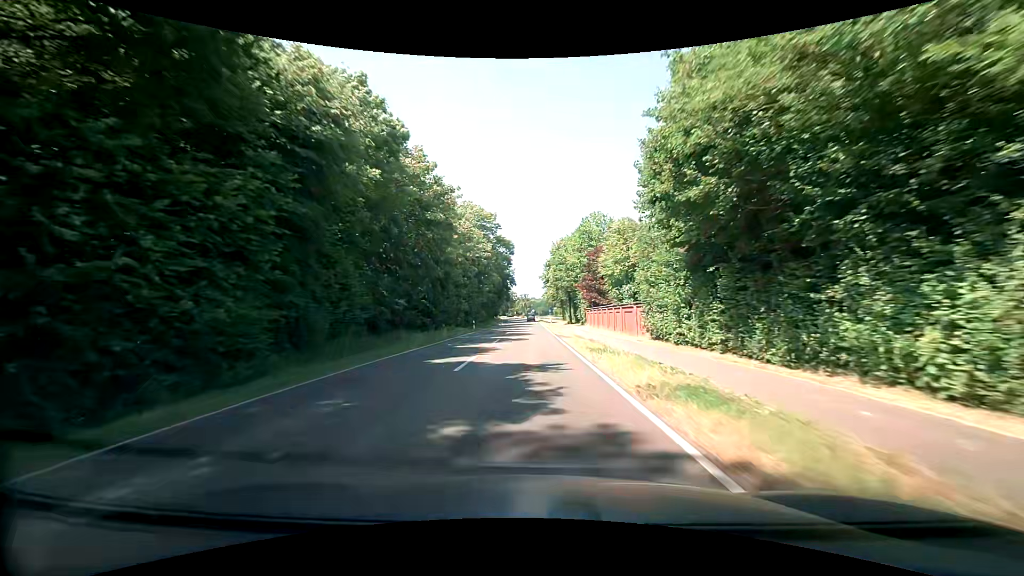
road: secondary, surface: asphalt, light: Day
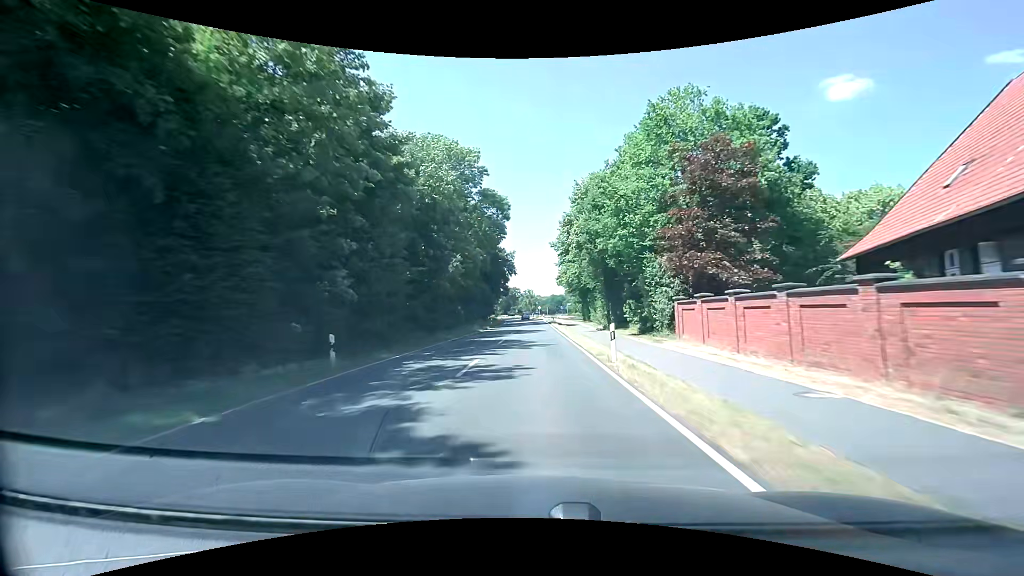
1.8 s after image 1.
(-0.5, +37.2) m; -1°
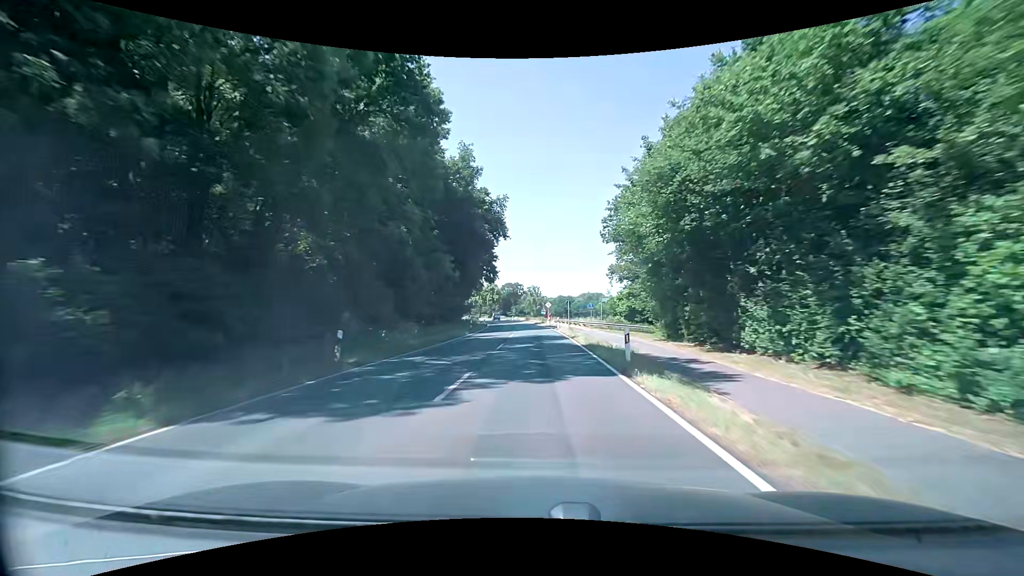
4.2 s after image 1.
(0.0, +50.5) m; 0°
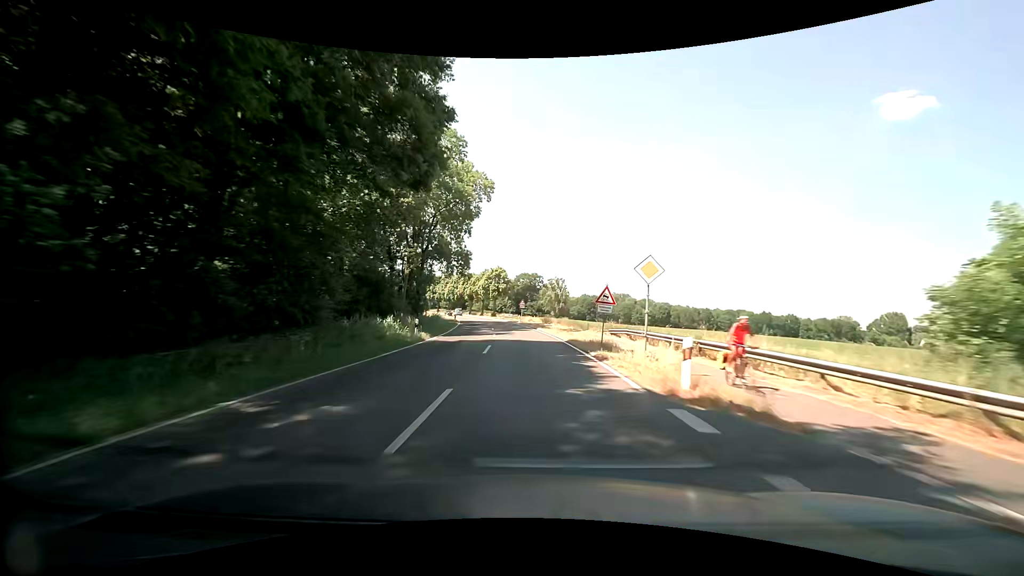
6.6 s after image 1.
(-1.2, +51.1) m; -3°
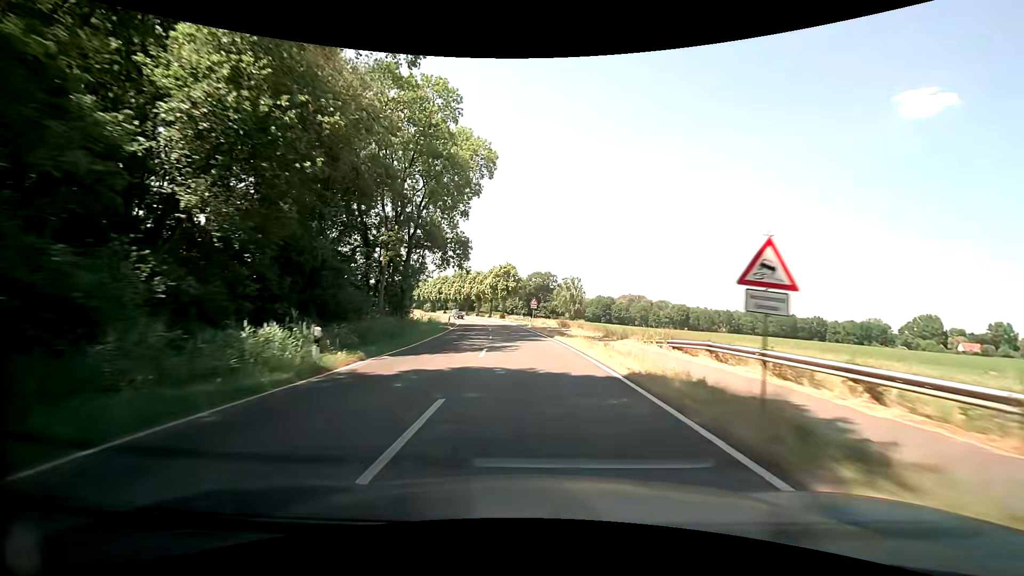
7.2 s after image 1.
(-0.1, +12.9) m; -1°
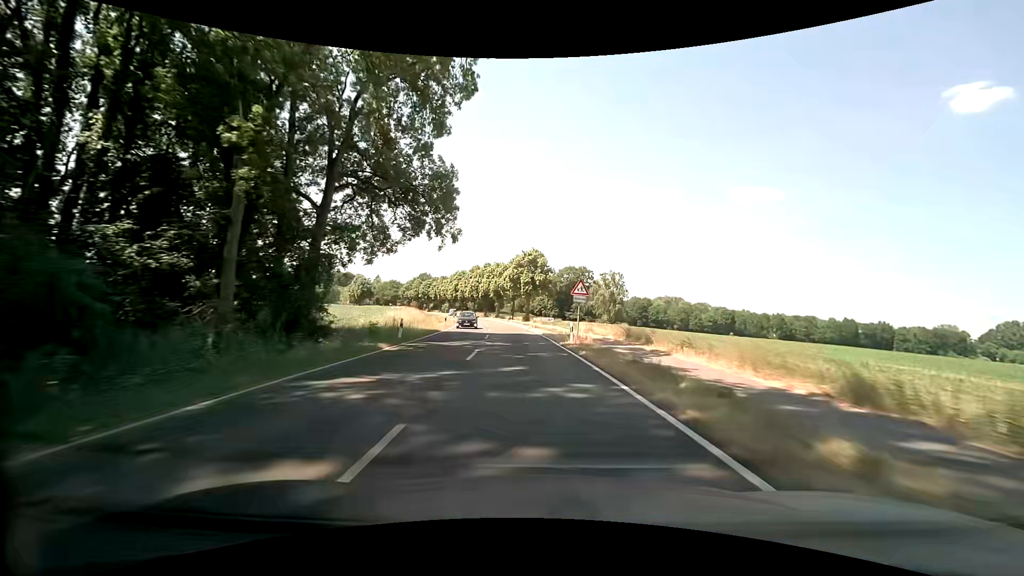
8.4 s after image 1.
(-0.7, +25.8) m; -3°
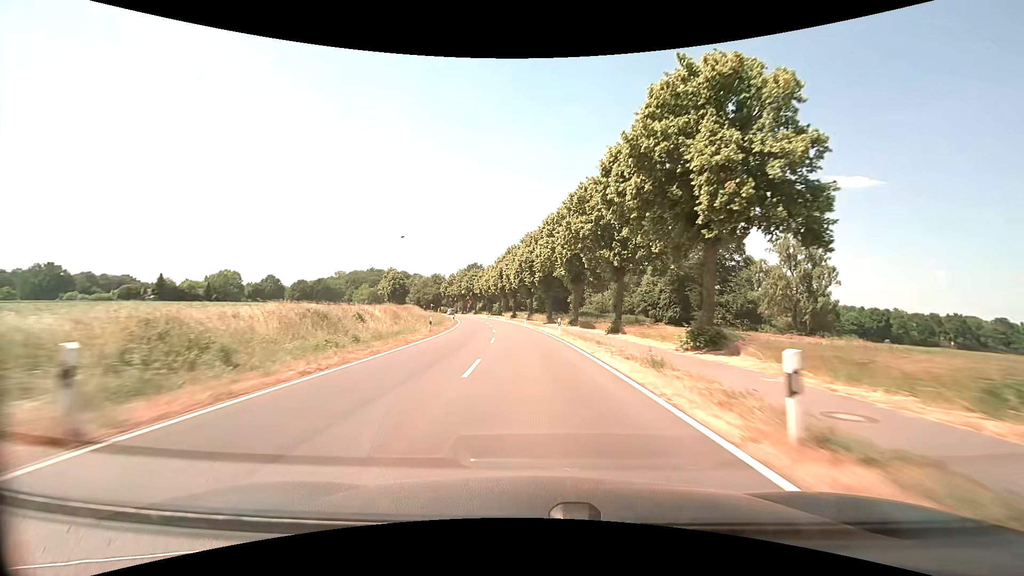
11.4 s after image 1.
(-4.9, +63.7) m; -8°
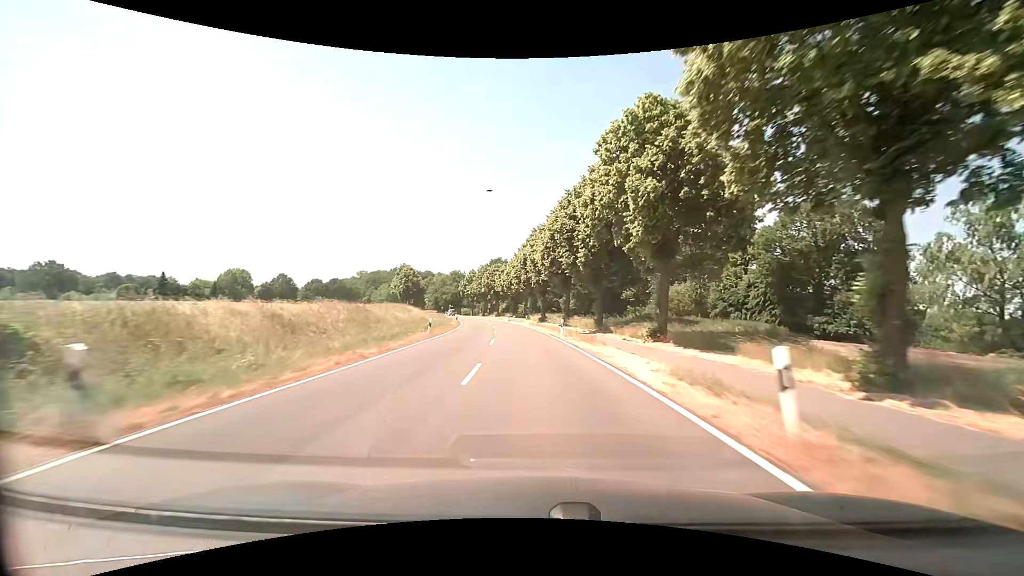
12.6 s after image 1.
(-0.8, +25.0) m; -4°
(0, +10) (0, +20) (-1, +30) (-2, +40) (-3, +50) (-4, +60) (-5, +70) (-6, +80) (-8, +89) (-10, +99) m
